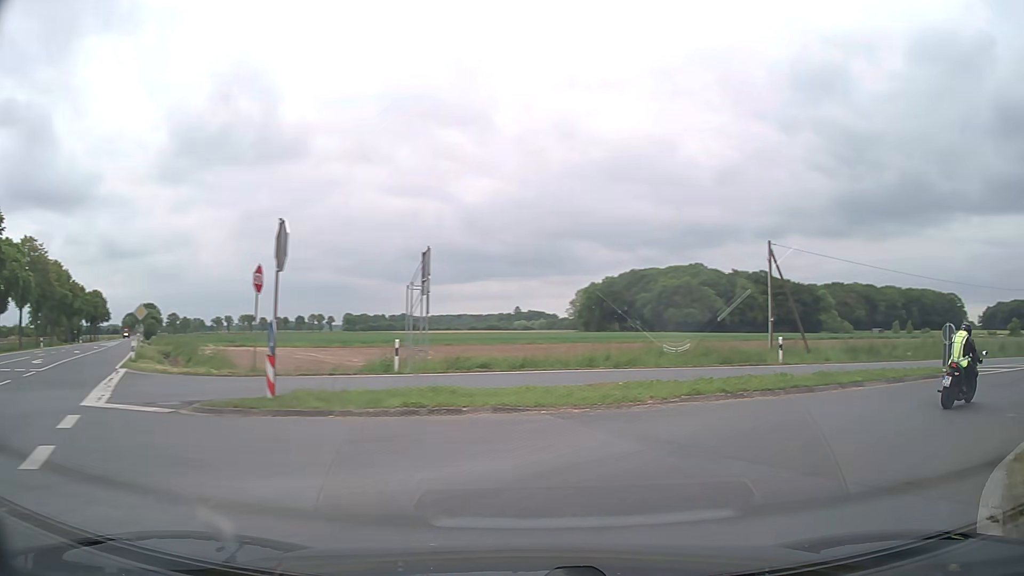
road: secondary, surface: asphalt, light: Day
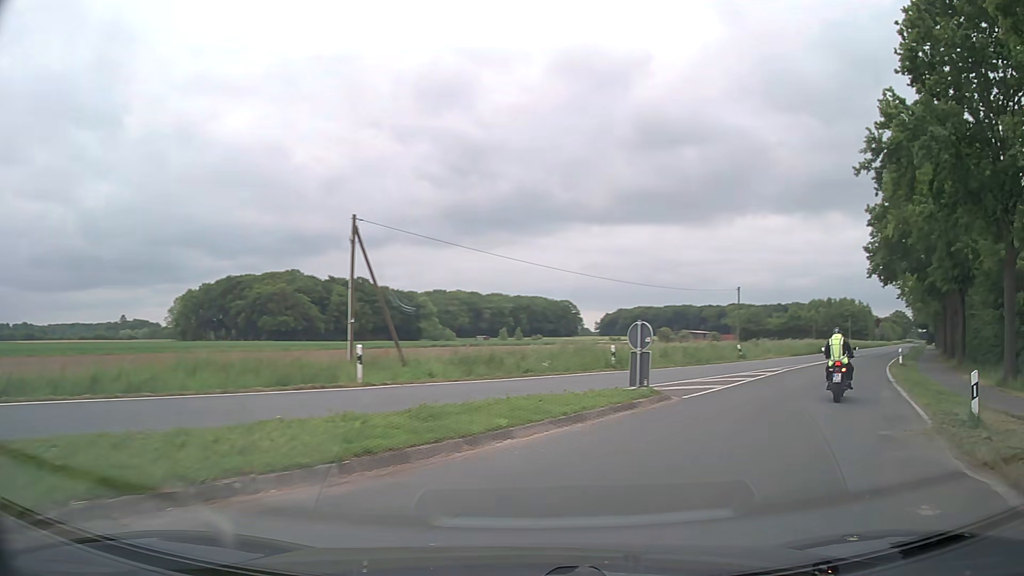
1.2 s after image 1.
(+2.7, +8.0) m; +34°
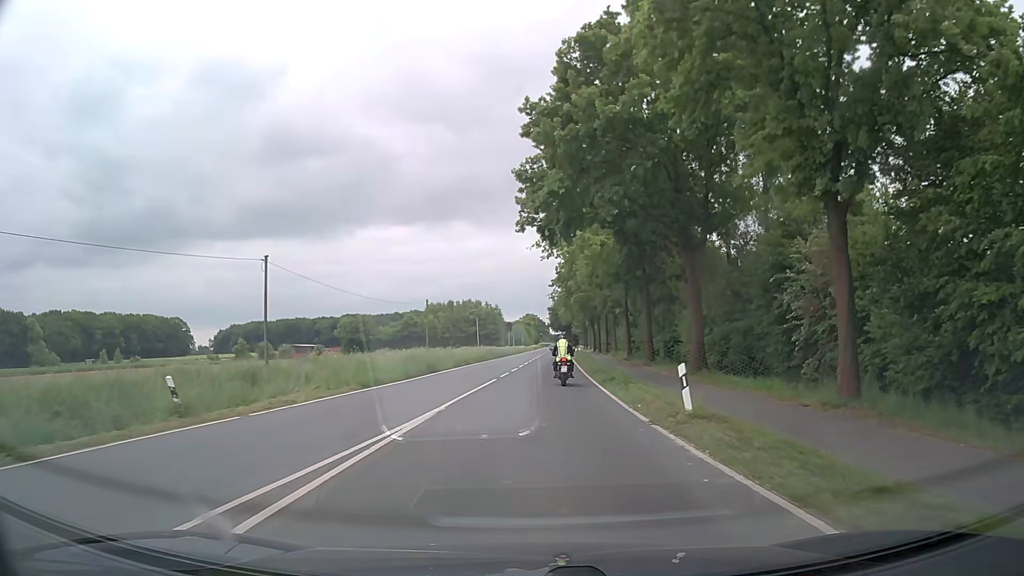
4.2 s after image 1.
(+11.2, +24.9) m; +32°
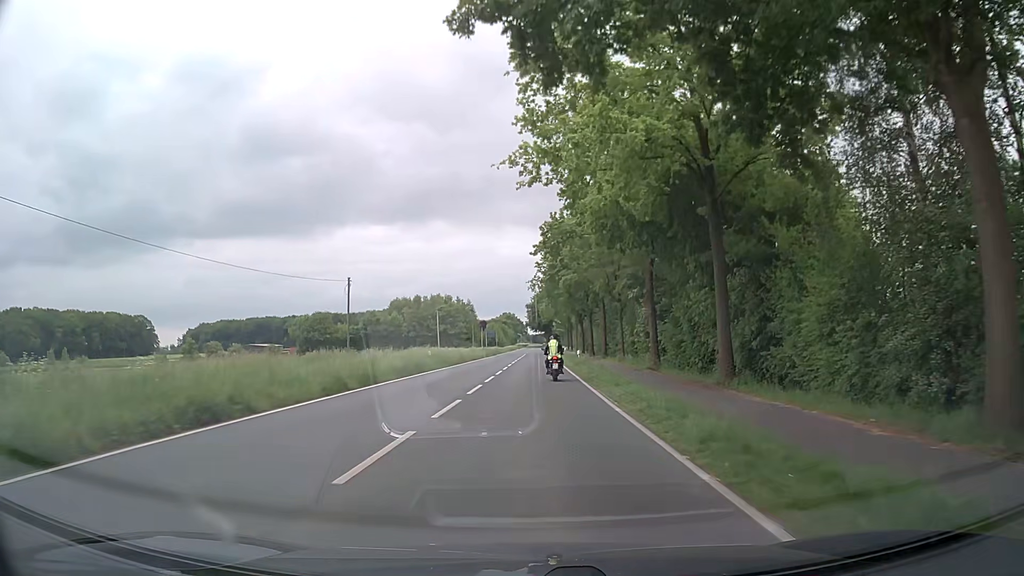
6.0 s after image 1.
(+0.3, +22.1) m; +2°
(0, +10) (0, +20) (0, +30) (0, +40) (0, +50) (0, +60) (0, +70) (0, +80) (+1, +90) (+1, +100) m
